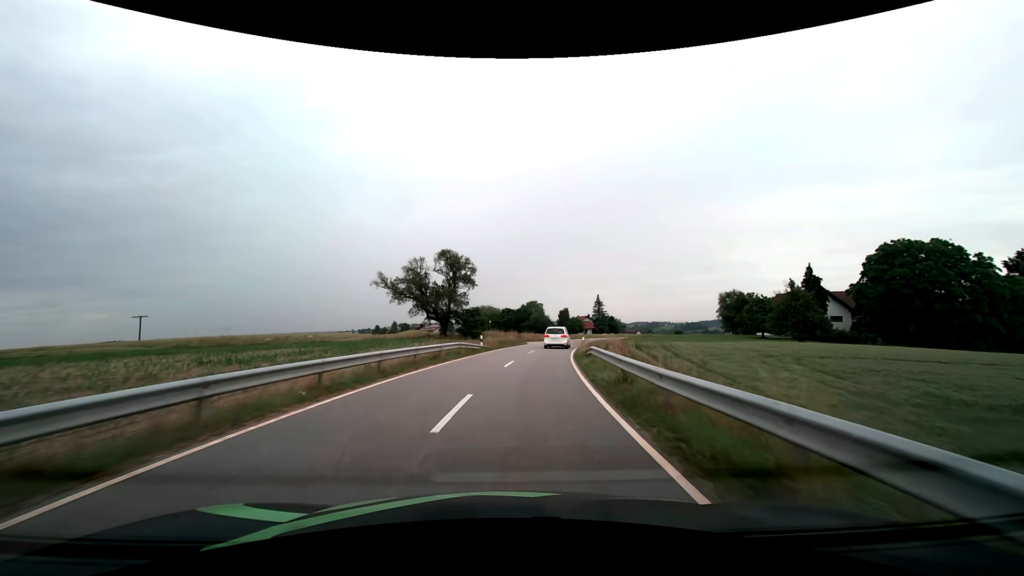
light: Day
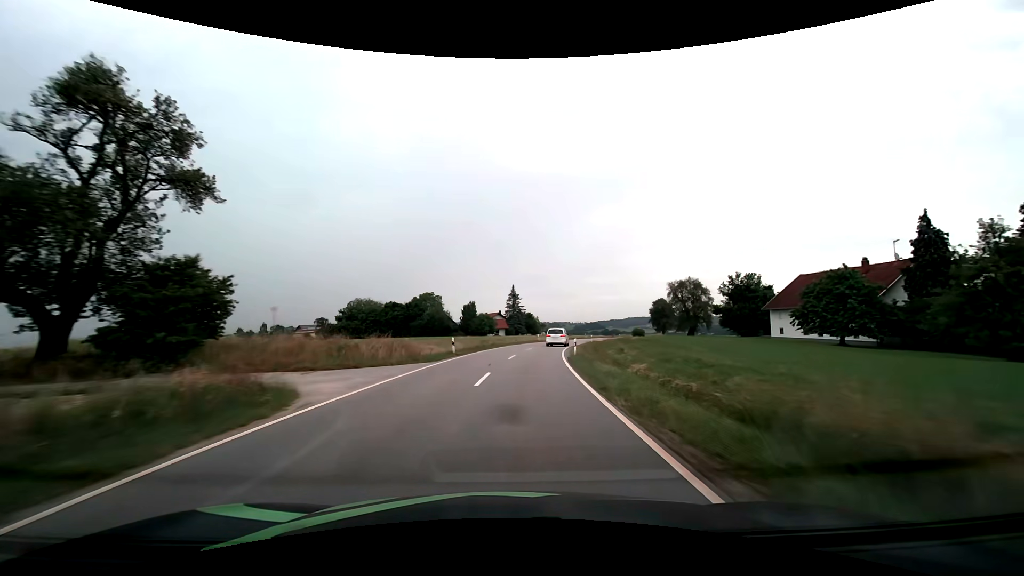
(+4.0, +43.1) m; +11°
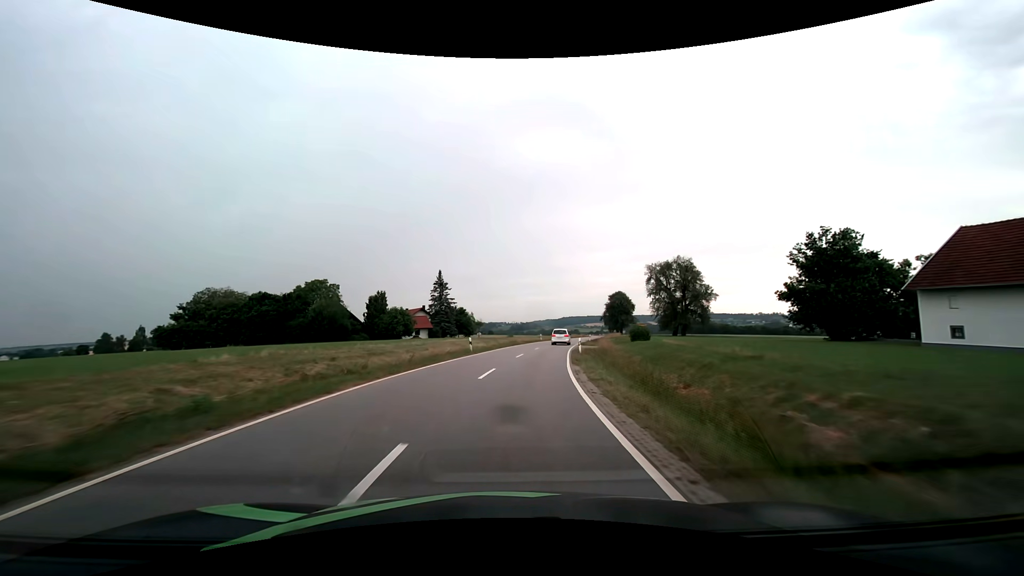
(+2.3, +34.5) m; +7°
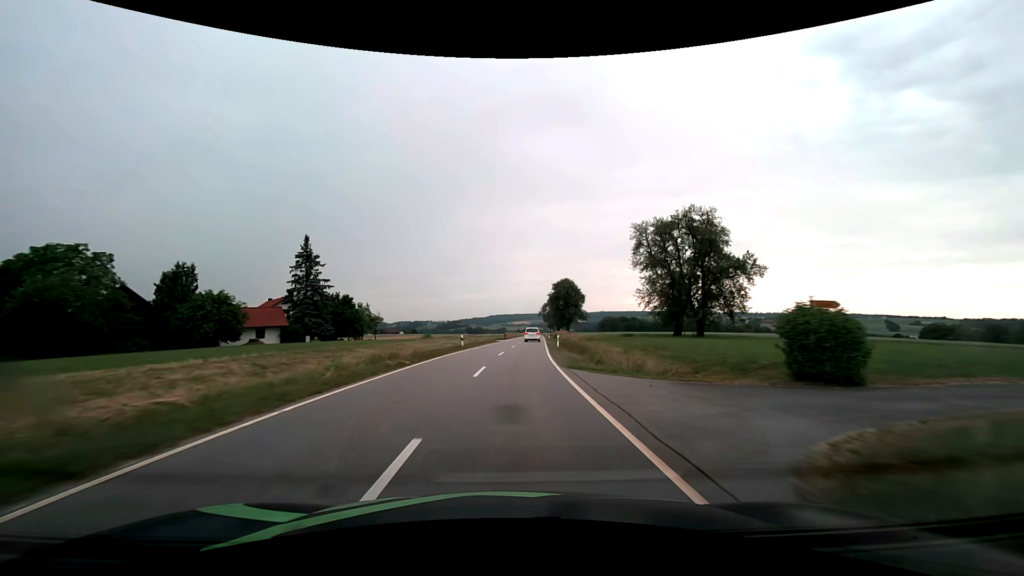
(+2.7, +36.3) m; +8°
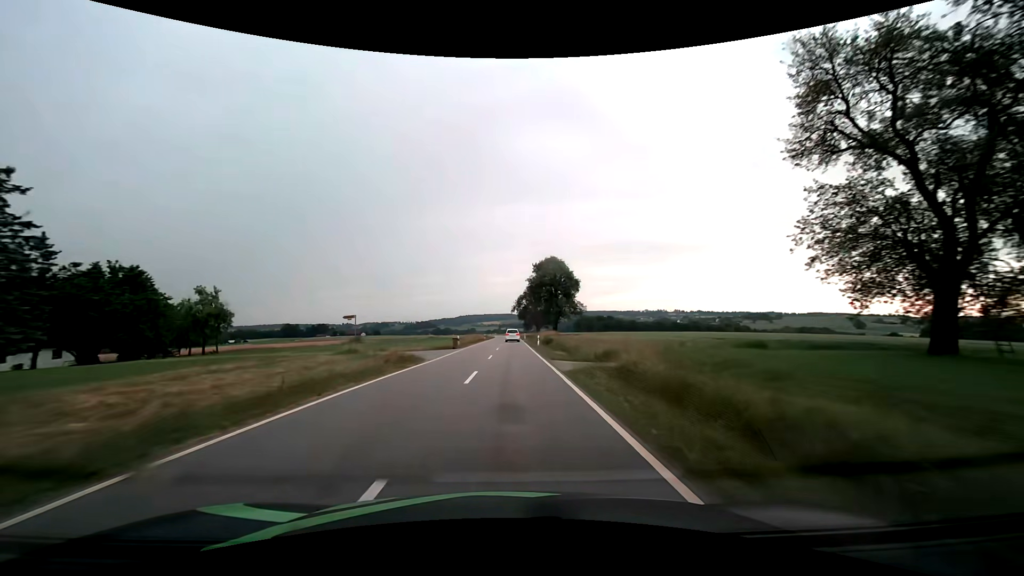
(+1.4, +38.3) m; +3°
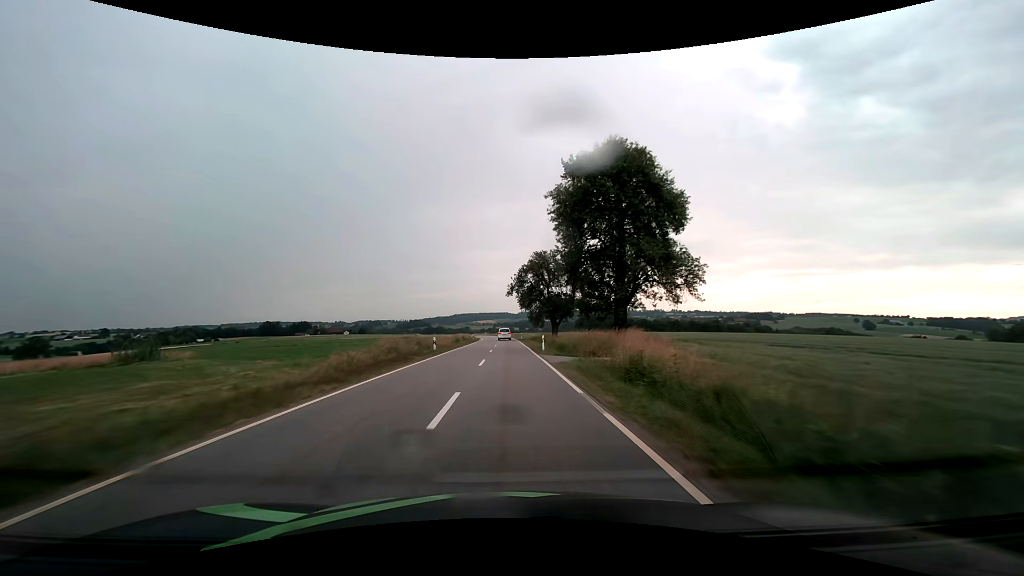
(+0.4, +55.0) m; +1°
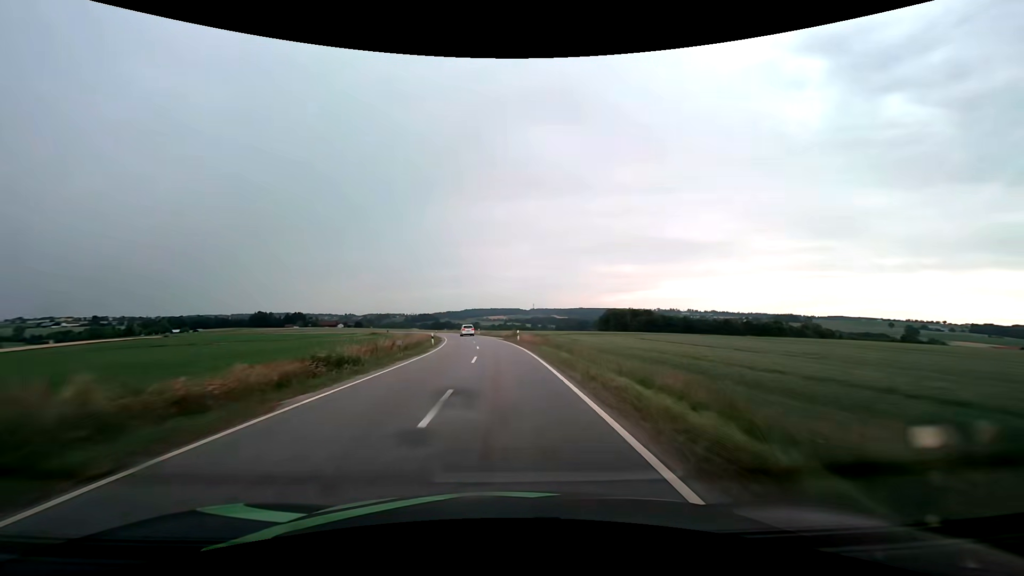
(-0.2, +73.3) m; -1°
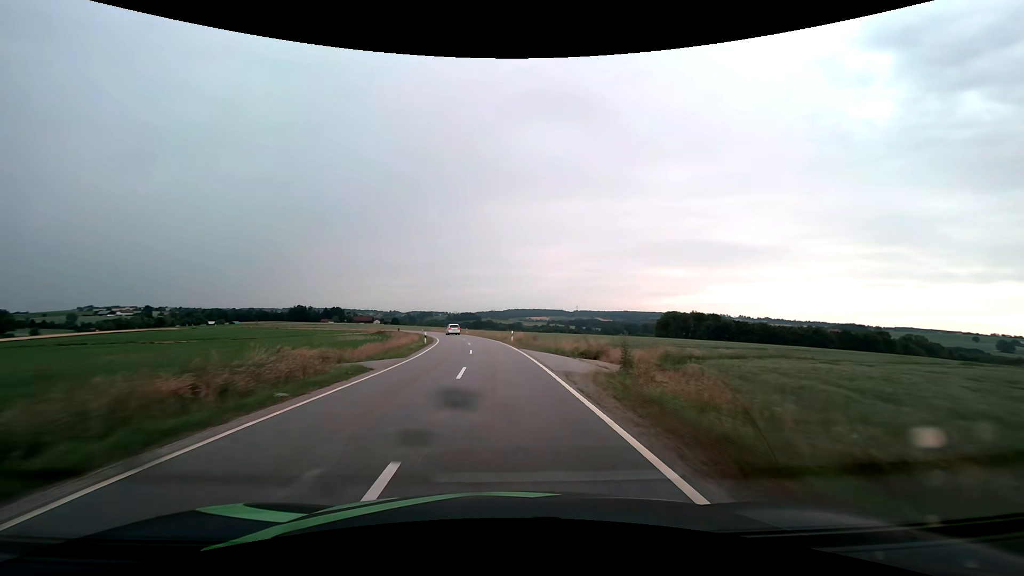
(-1.7, +42.0) m; -5°
(0, +10) (0, +20) (-1, +30) (-2, +40) (-3, +50) (-5, +60) (-6, +70) (-8, +79) (-11, +89) (-13, +99) m
